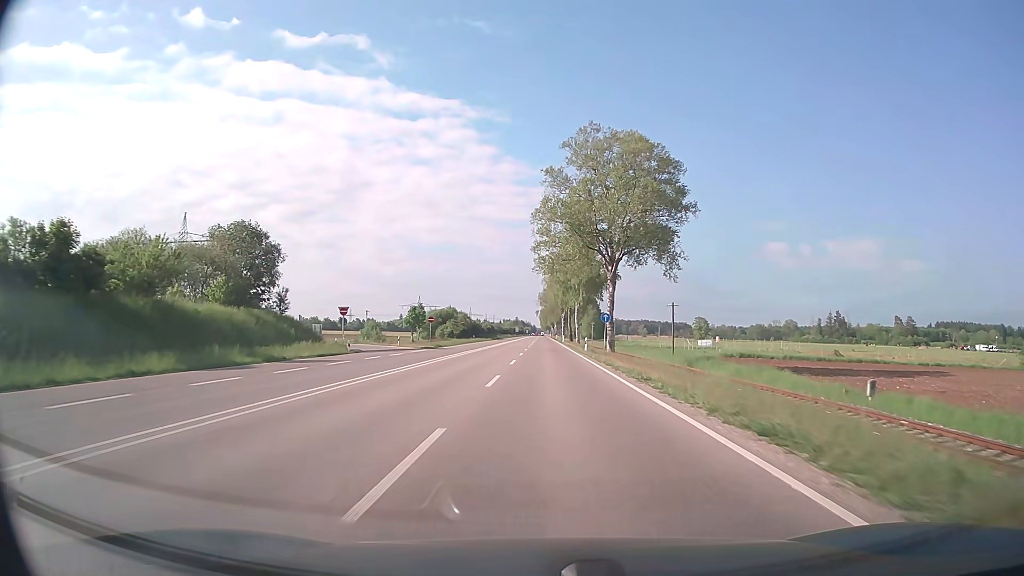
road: trunk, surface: asphalt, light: Day
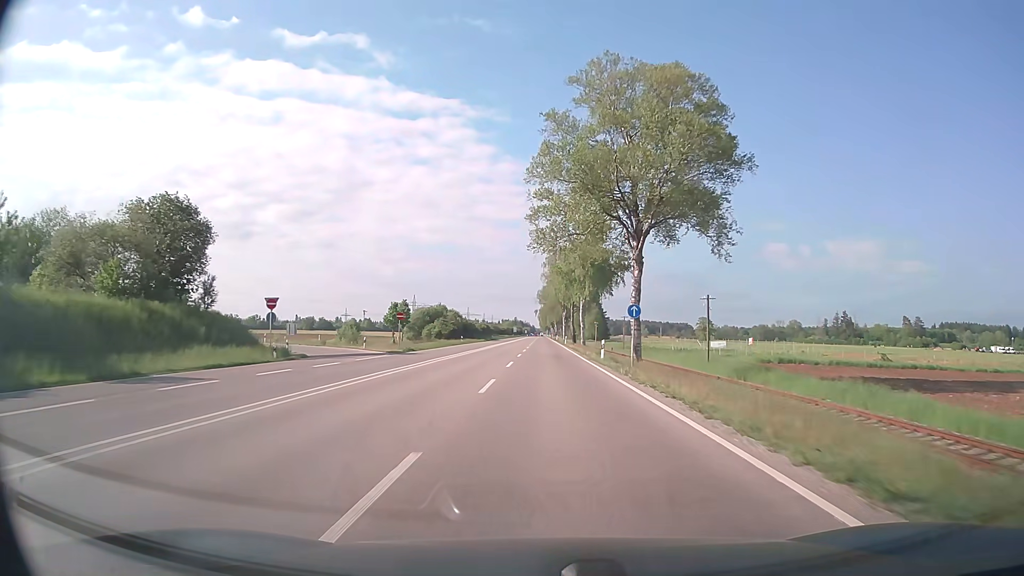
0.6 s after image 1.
(0.0, +13.6) m; 0°
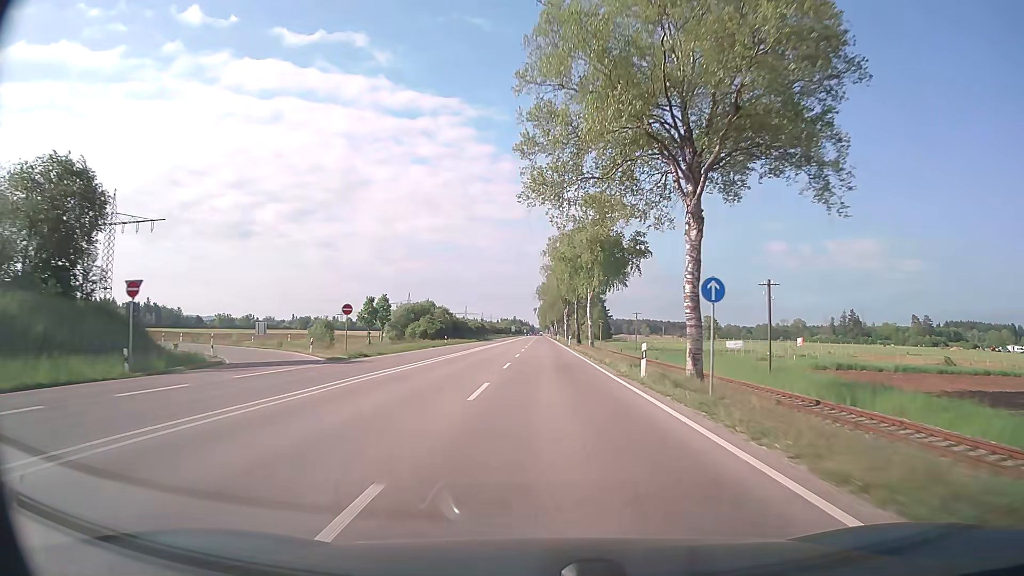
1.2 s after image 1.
(0.0, +13.6) m; 0°
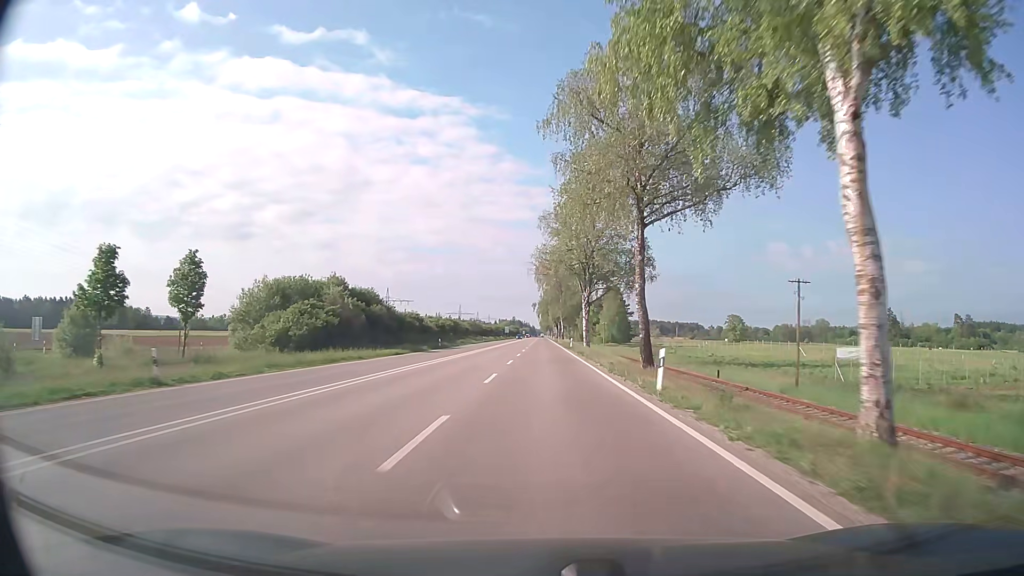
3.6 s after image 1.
(0.0, +54.8) m; 0°
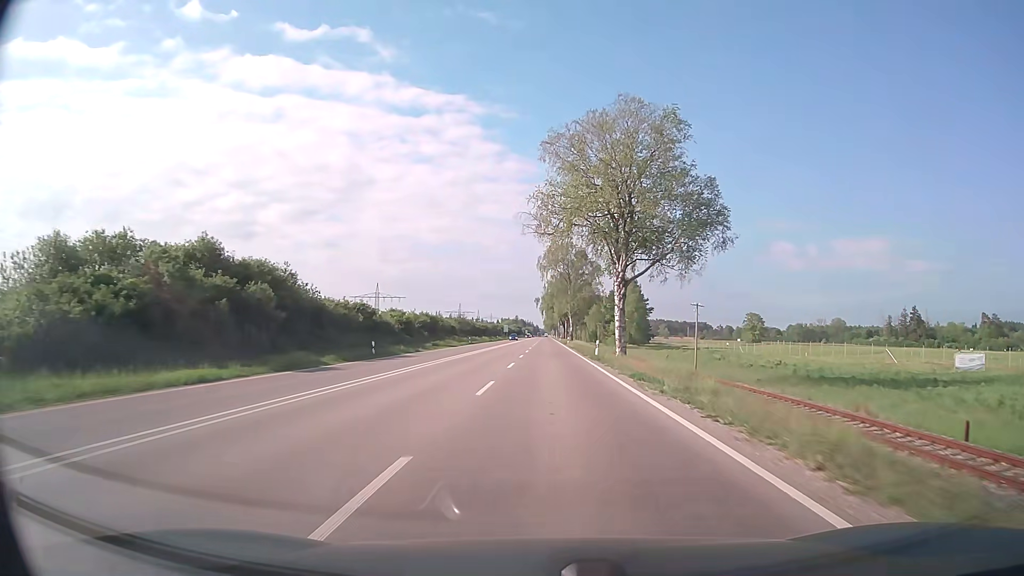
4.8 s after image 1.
(-0.1, +27.5) m; 0°
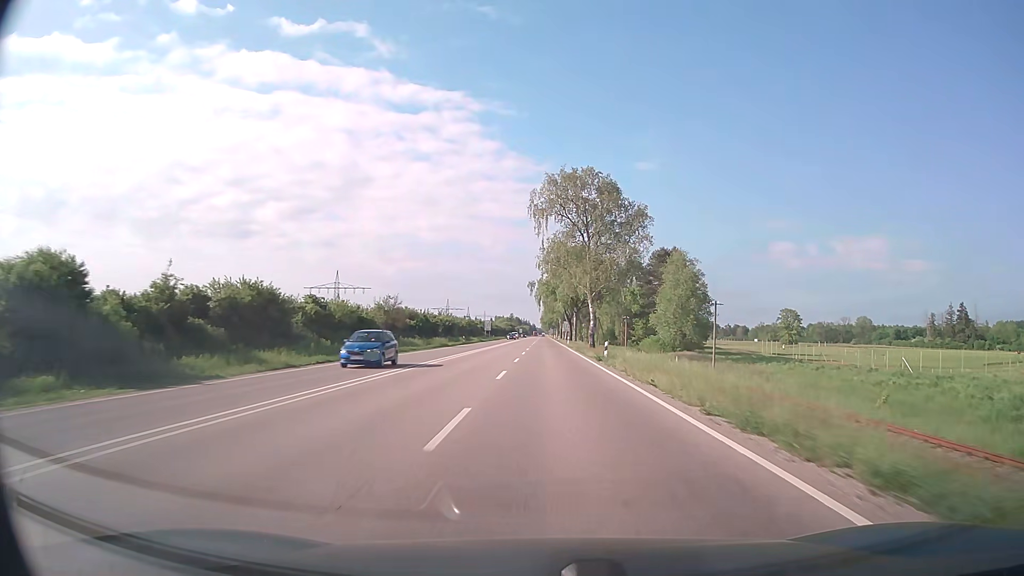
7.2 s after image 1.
(+0.2, +55.3) m; 0°
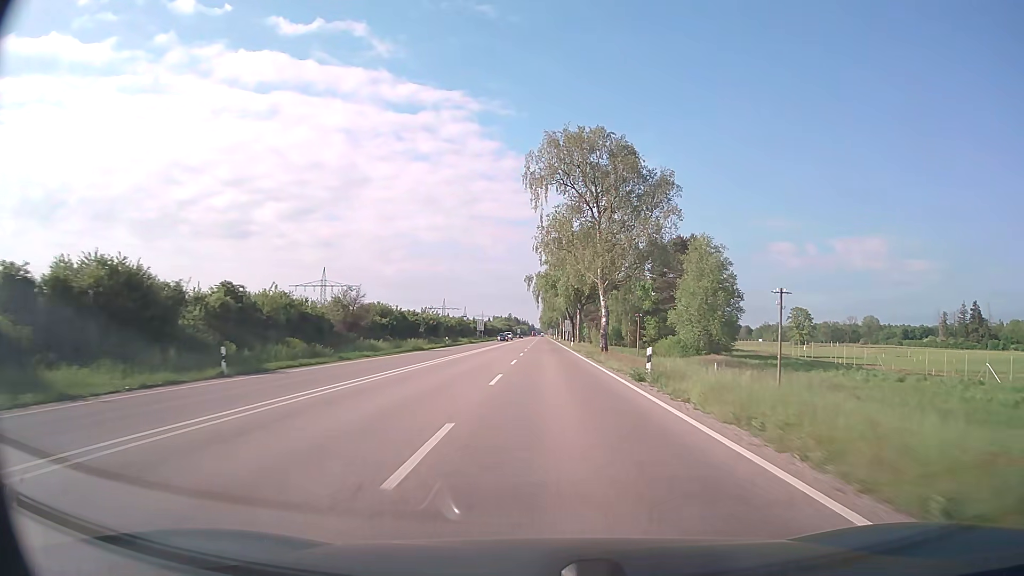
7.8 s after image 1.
(0.0, +13.9) m; 0°
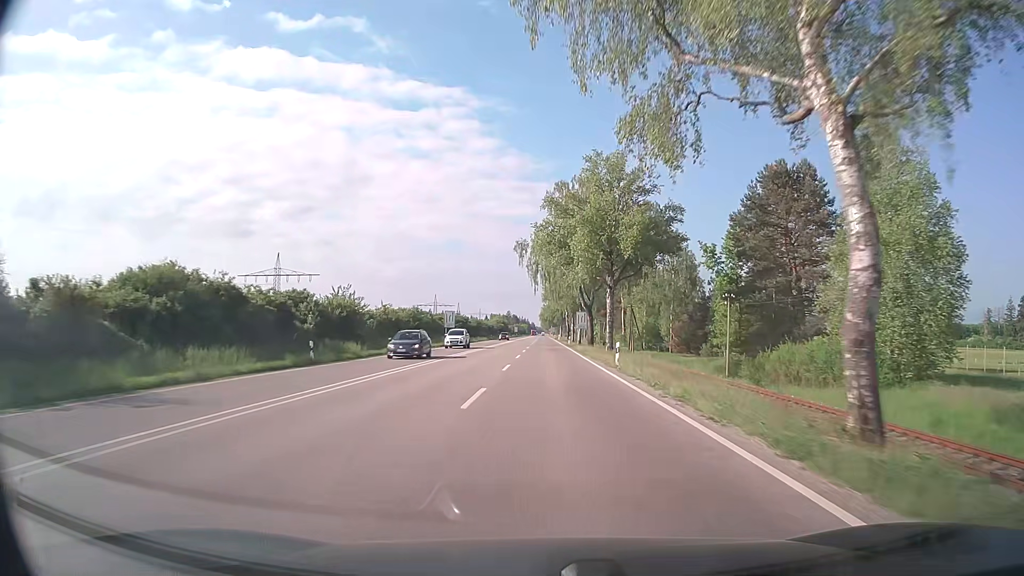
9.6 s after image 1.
(0.0, +41.8) m; 0°
(0, +10) (0, +20) (0, +30) (0, +40) (0, +50) (0, +60) (0, +70) (0, +80) (0, +90) (0, +100) m
